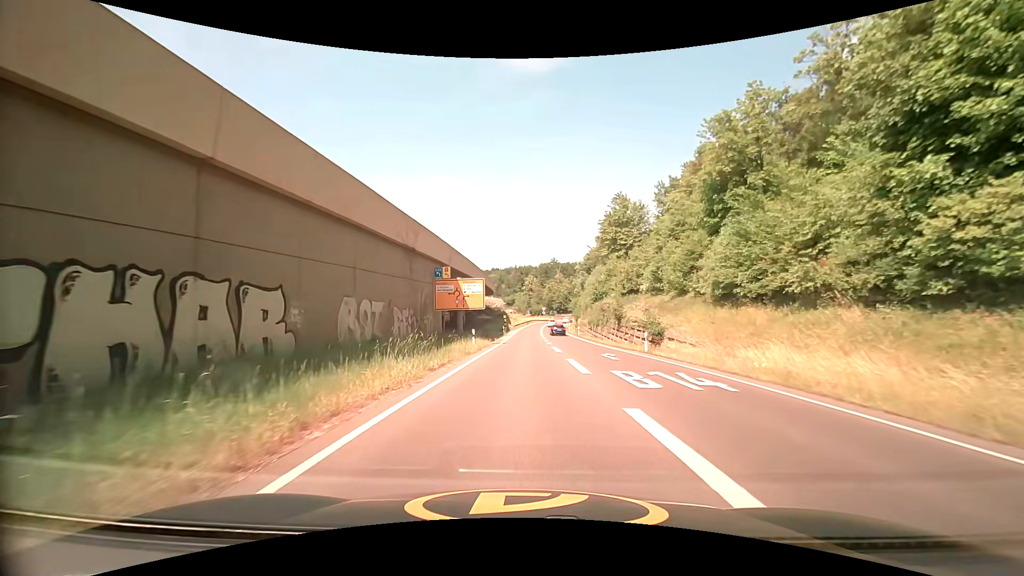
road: trunk_link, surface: asphalt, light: Day
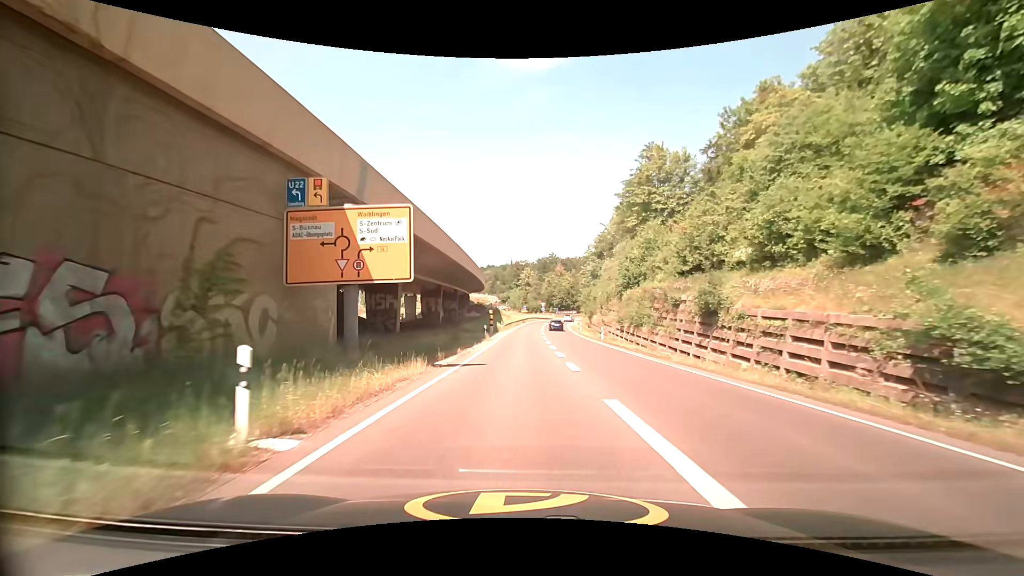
(+0.2, +22.9) m; 0°
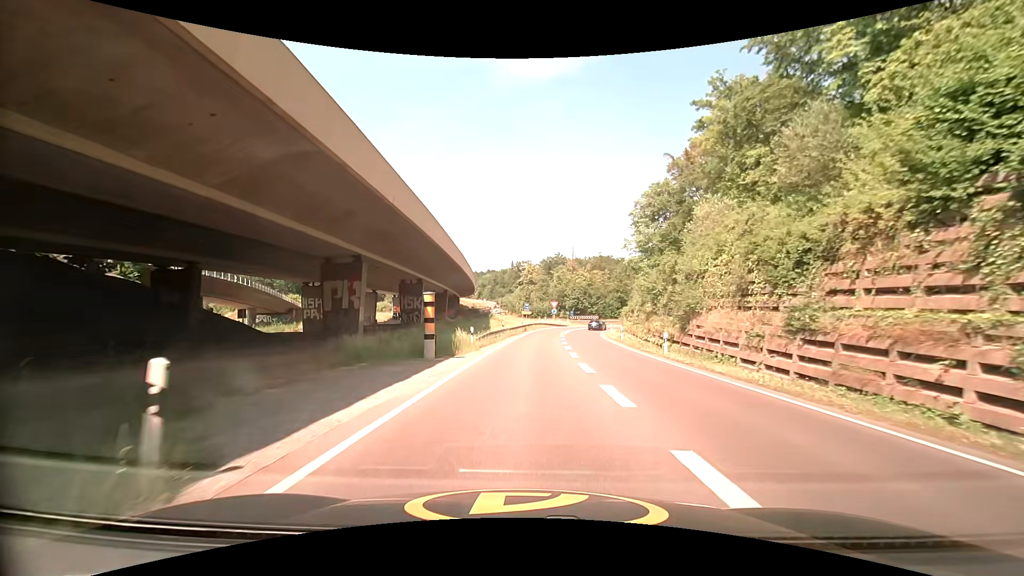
(-0.1, +36.6) m; 0°
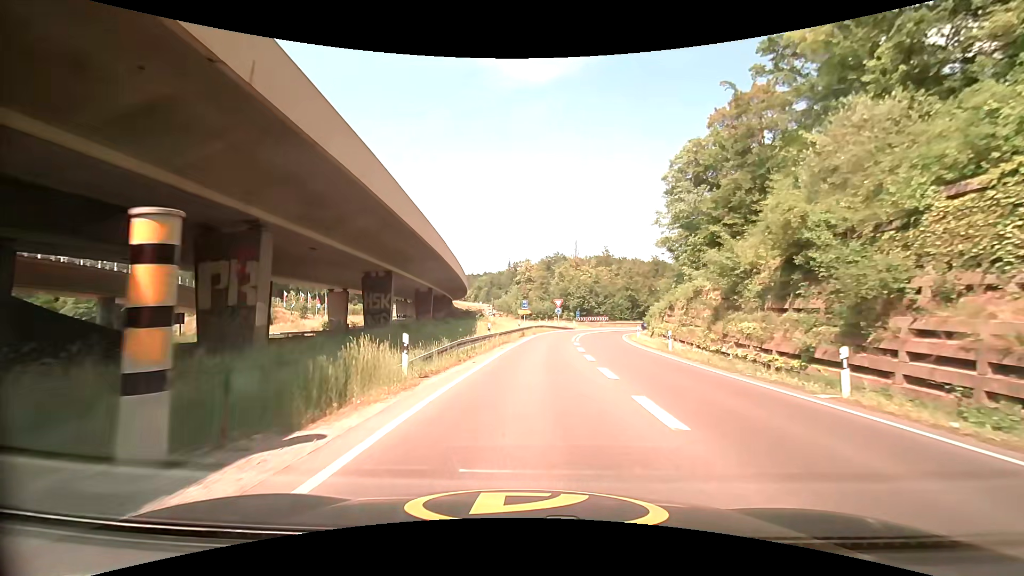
(0.0, +14.0) m; 0°
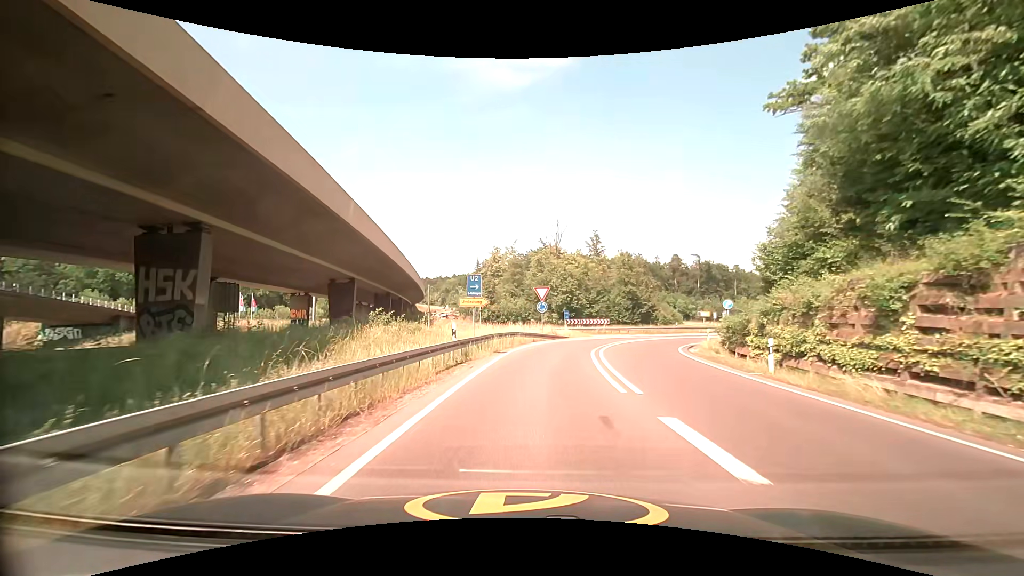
(+0.8, +26.1) m; +3°
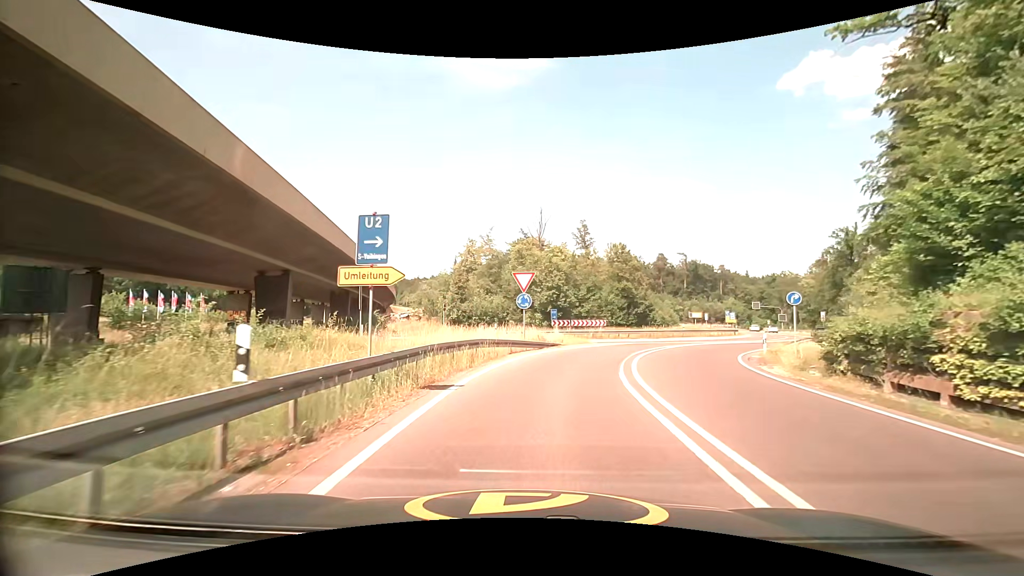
(+0.2, +11.1) m; +2°
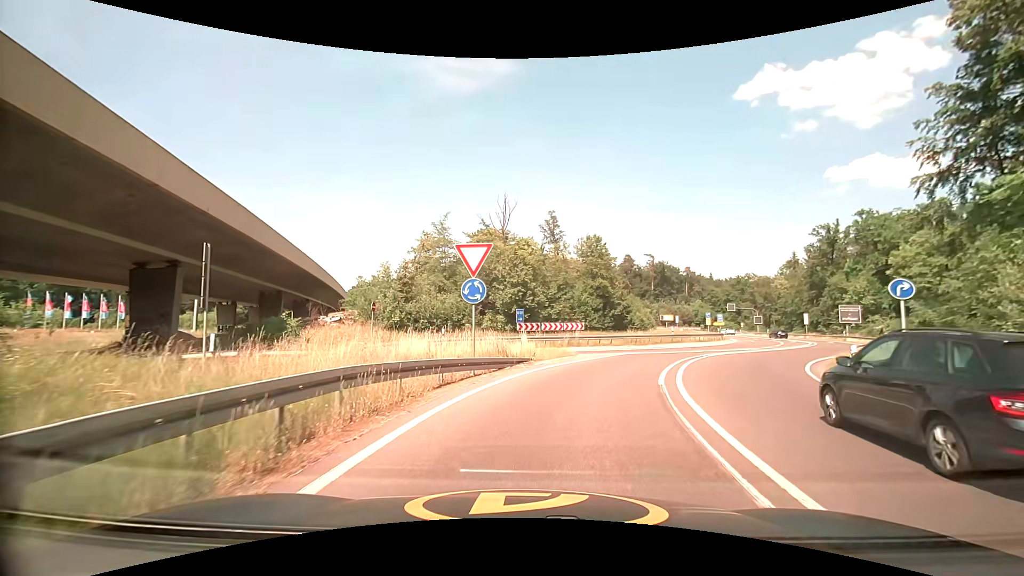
(+0.3, +9.4) m; +4°
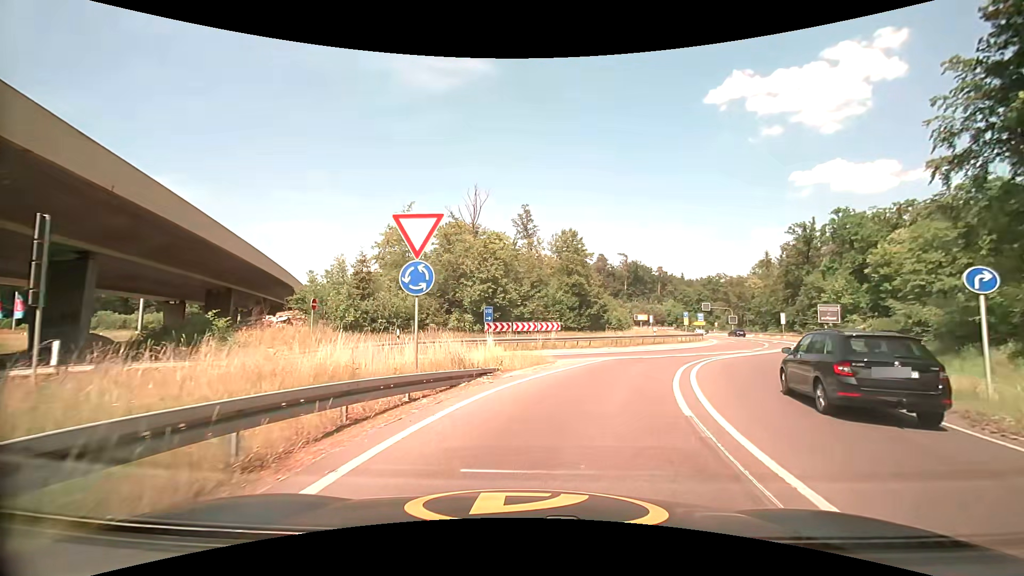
(+0.1, +4.0) m; +3°
(+1, +10) (+3, +20) (+7, +29) (+13, +37) (+18, +46) (+22, +55) (+26, +64) (+28, +74) (+30, +84) (+30, +94) m
